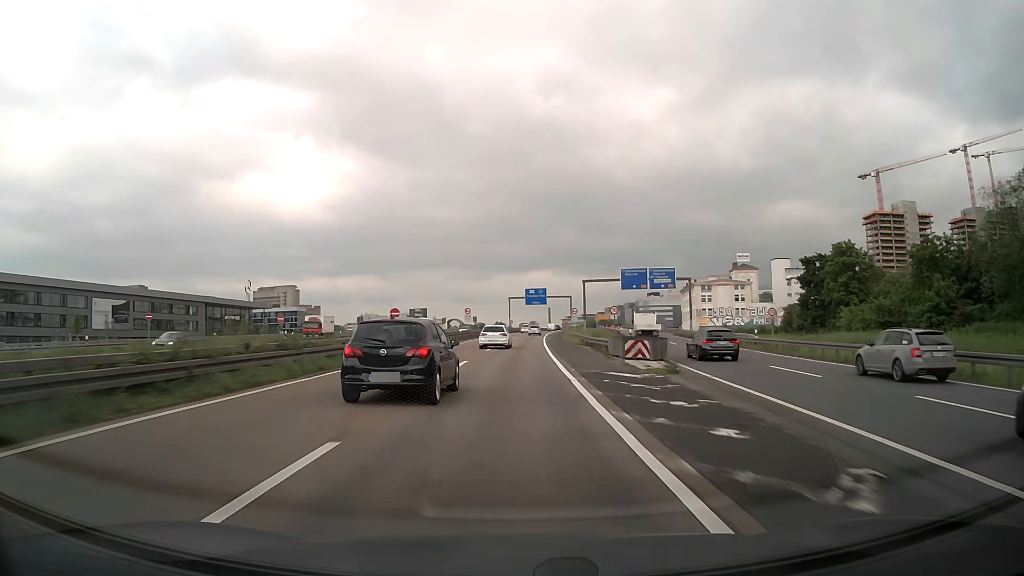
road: motorway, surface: asphalt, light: Day
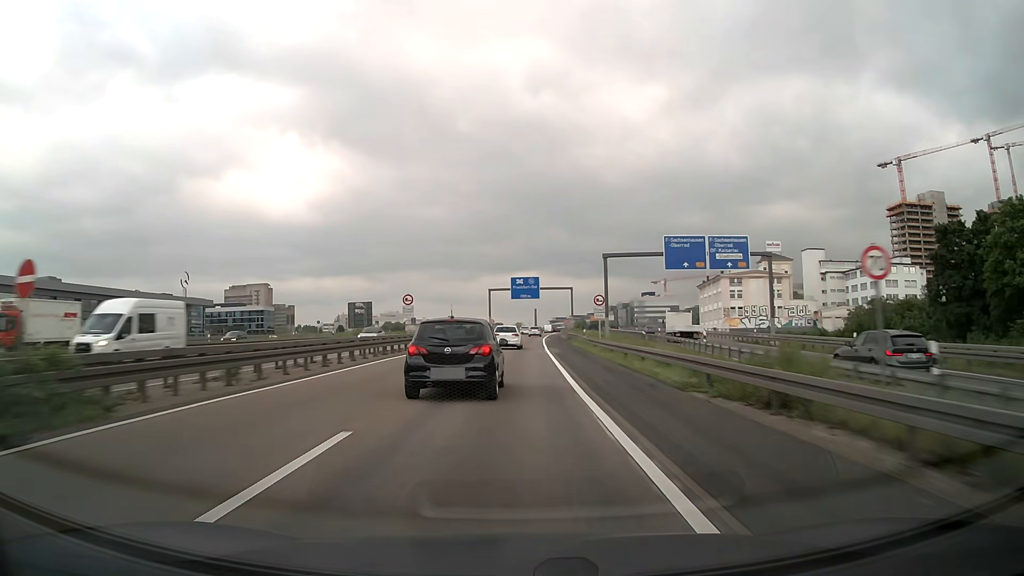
(+0.4, +35.6) m; +1°
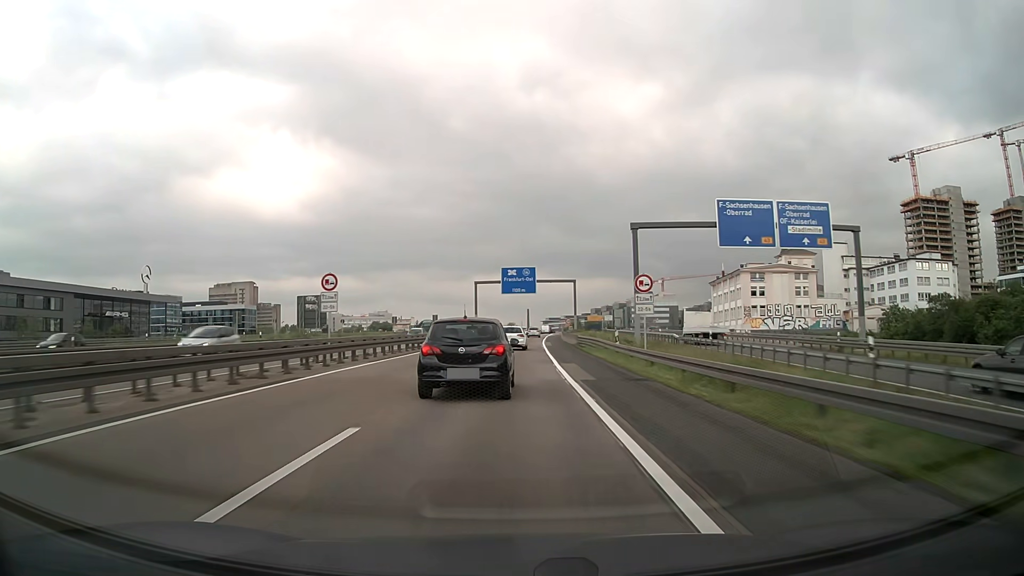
(+0.1, +17.8) m; +1°
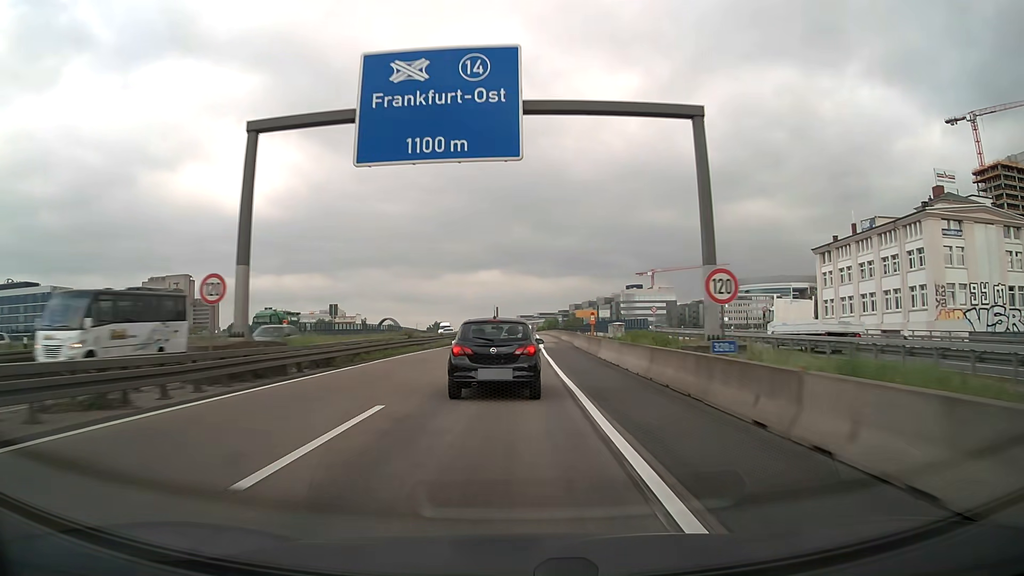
(+1.7, +69.4) m; +3°
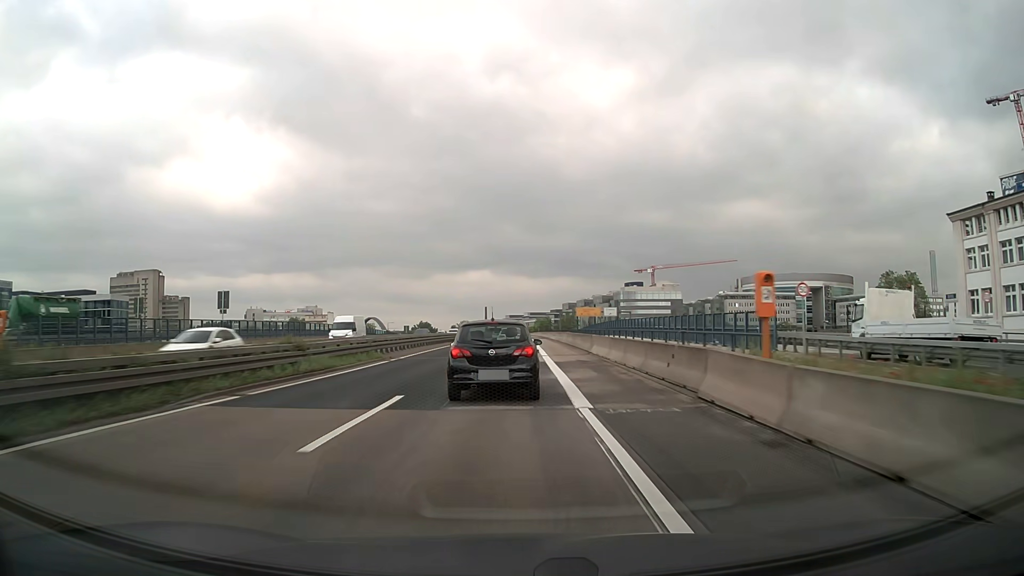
(+0.4, +33.8) m; +1°
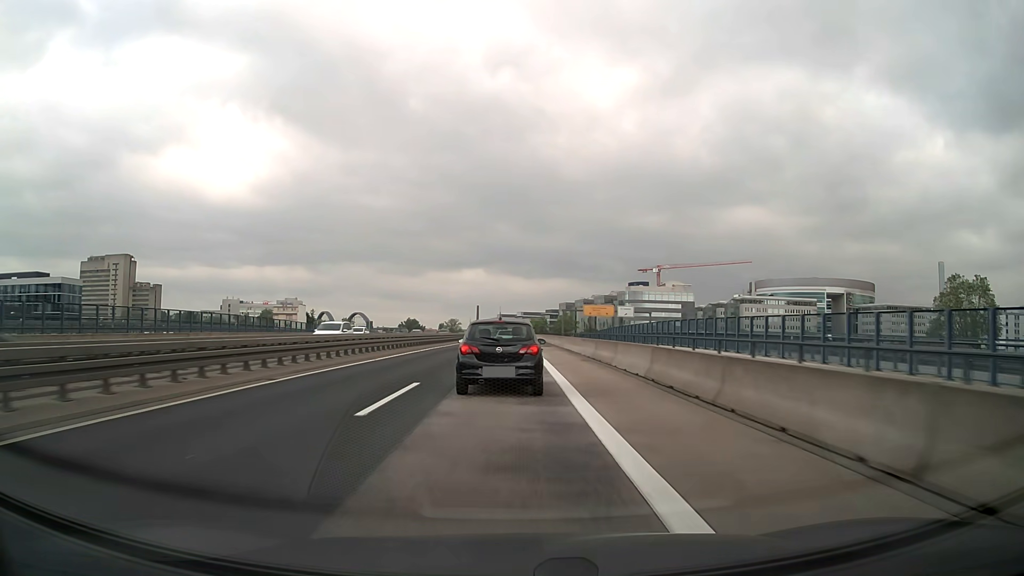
(+0.1, +33.1) m; +1°
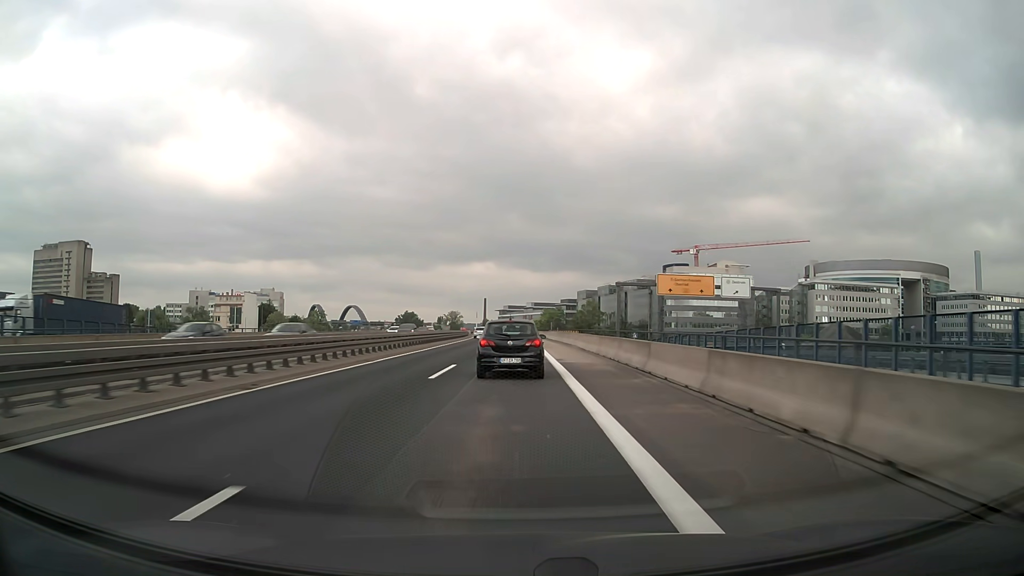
(+0.1, +64.6) m; -1°
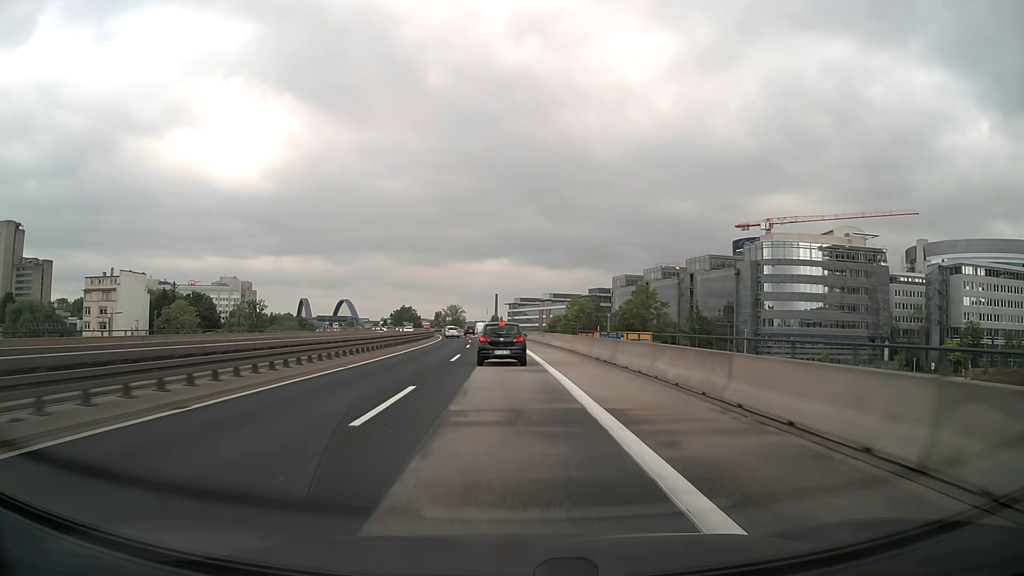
(-0.2, +79.8) m; -1°
(0, +10) (0, +20) (0, +30) (-1, +40) (-1, +50) (-2, +60) (-3, +70) (-4, +80) (-5, +90) (-6, +100) m
